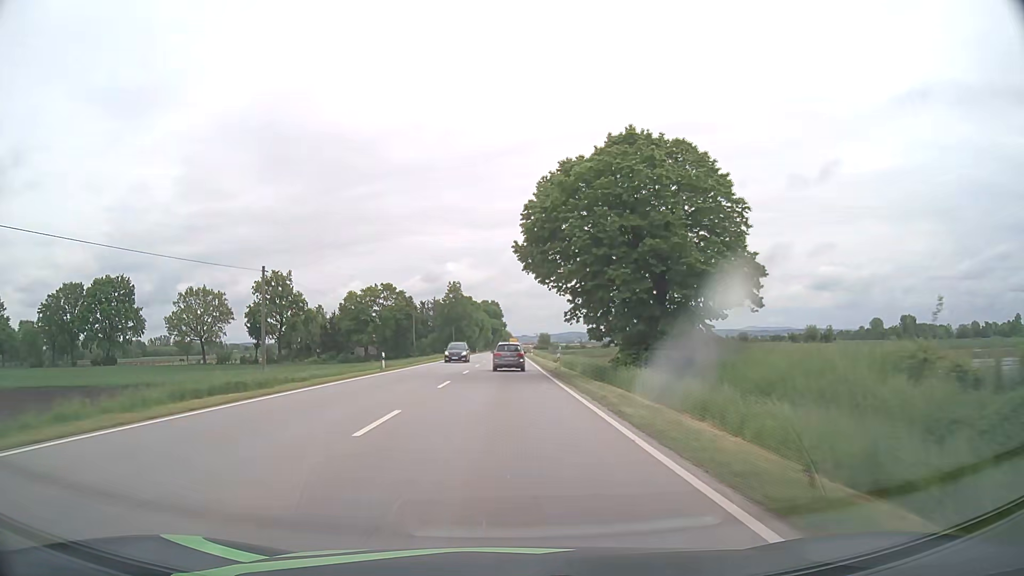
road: primary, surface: asphalt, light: Day
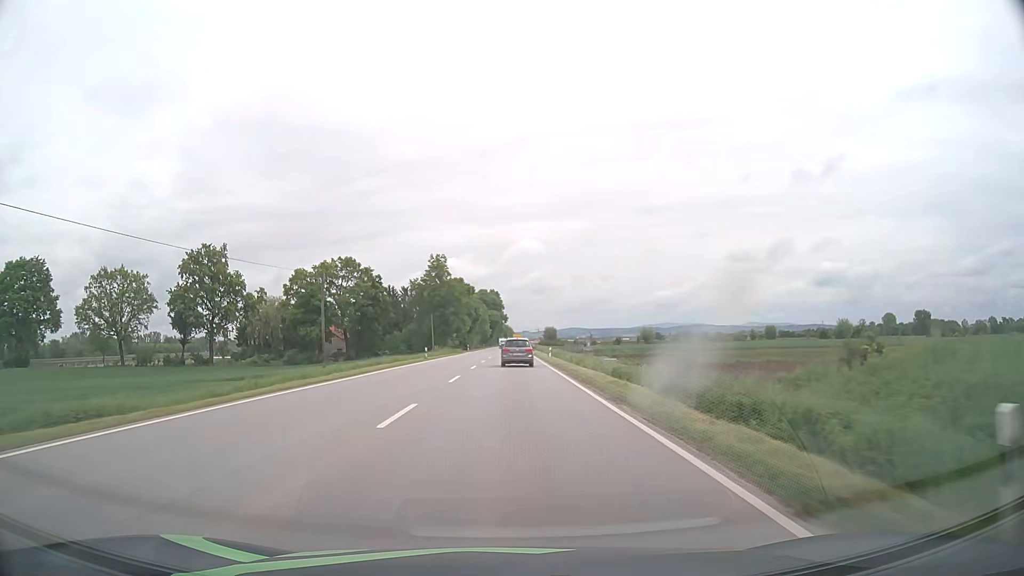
(-0.2, +35.4) m; 0°
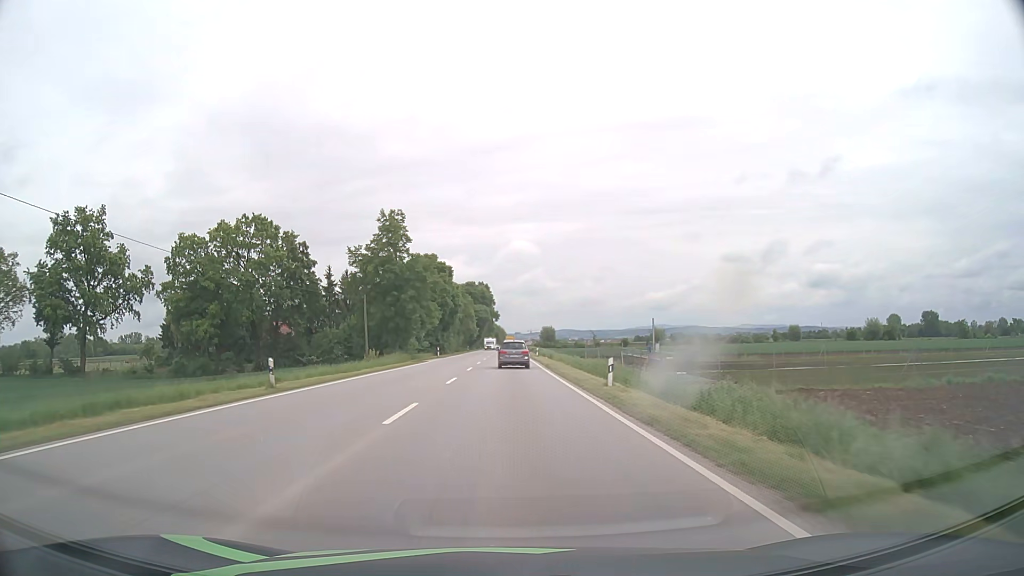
(0.0, +35.2) m; 0°
(0, +10) (0, +20) (0, +30) (0, +40) (0, +50) (0, +60) (0, +70) (0, +80) (0, +90) (0, +100) m
